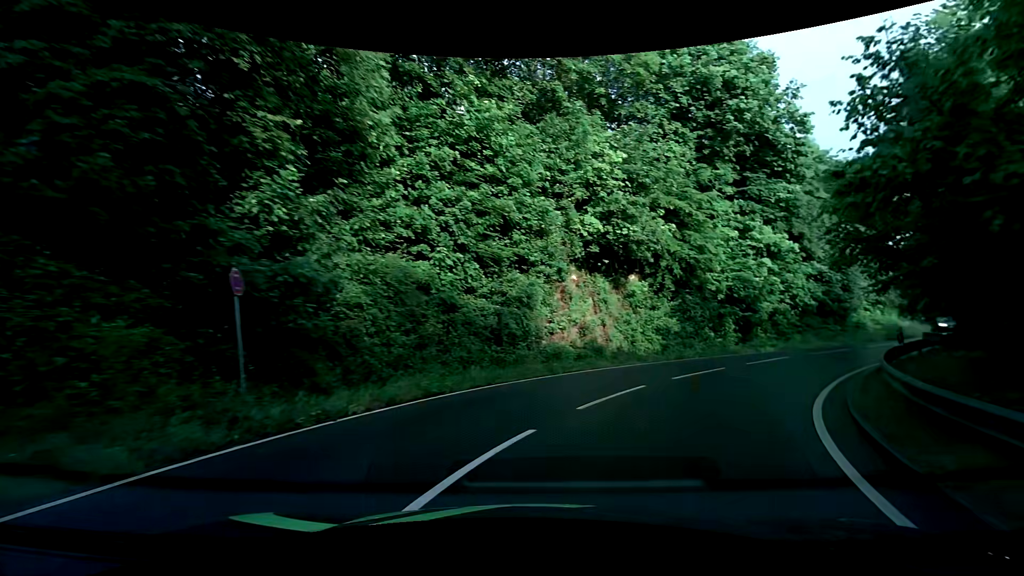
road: tertiary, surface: asphalt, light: Day
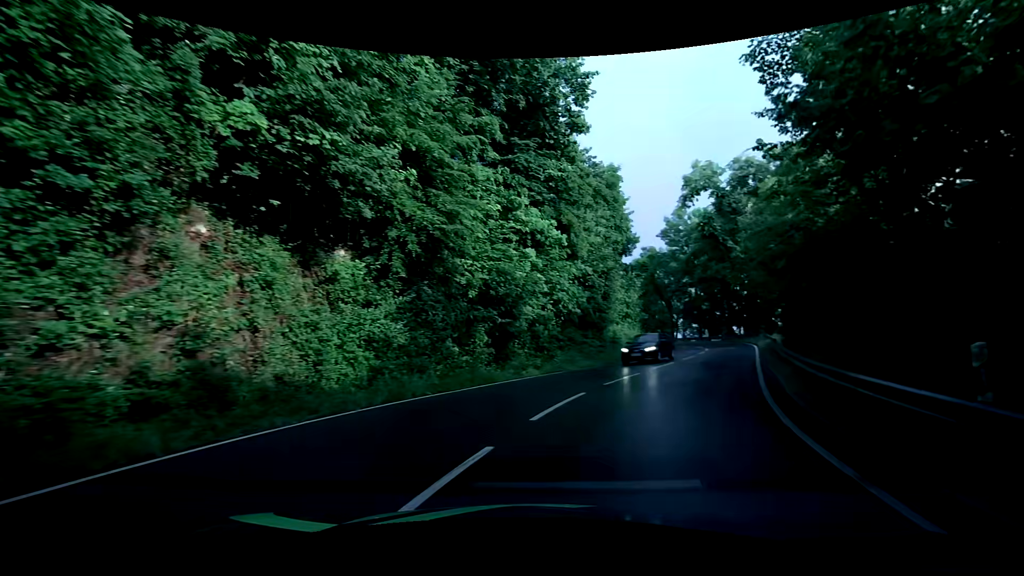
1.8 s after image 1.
(+3.2, +12.0) m; +27°
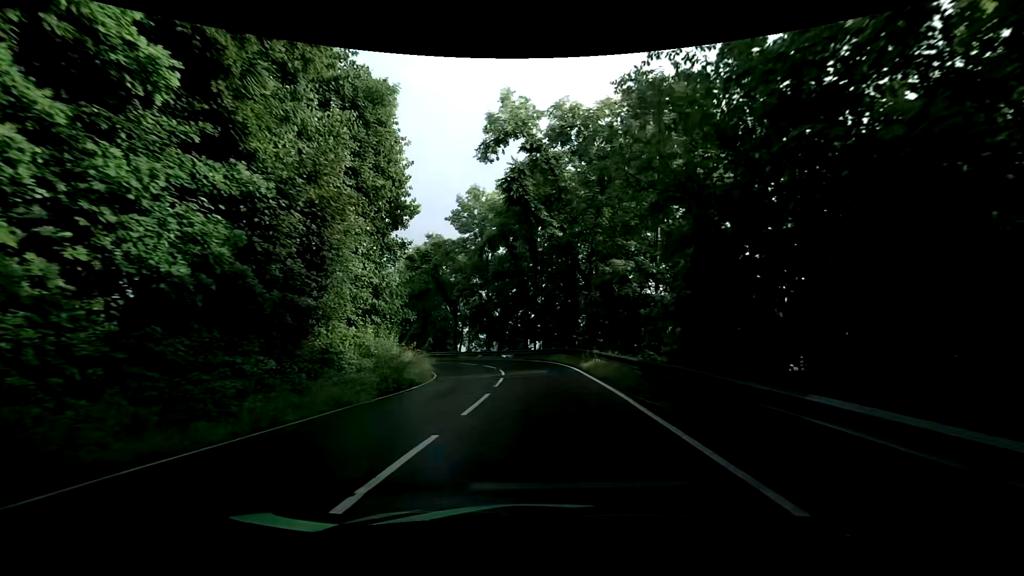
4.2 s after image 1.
(+4.5, +15.9) m; +25°
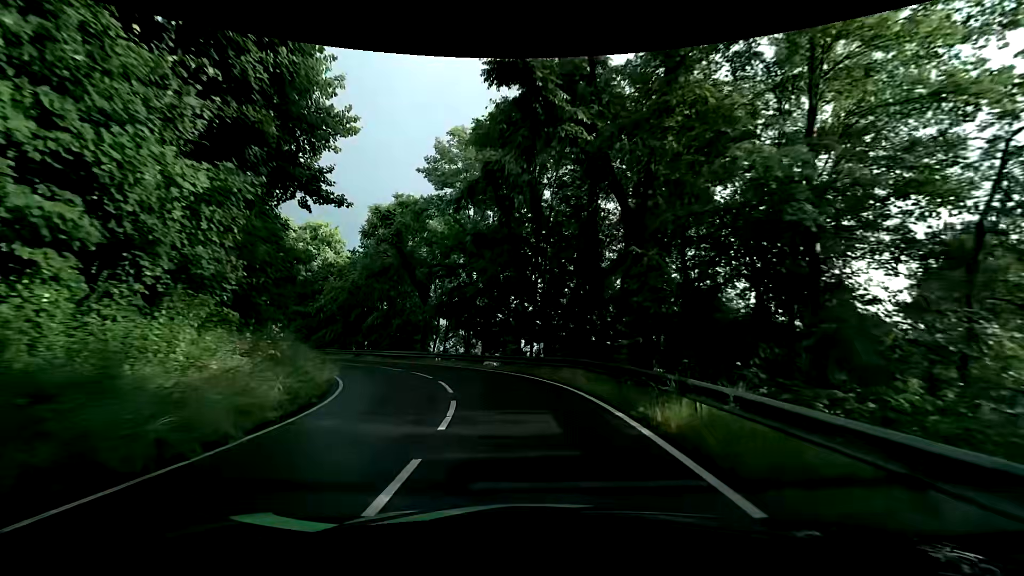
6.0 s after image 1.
(+0.2, +13.3) m; +2°
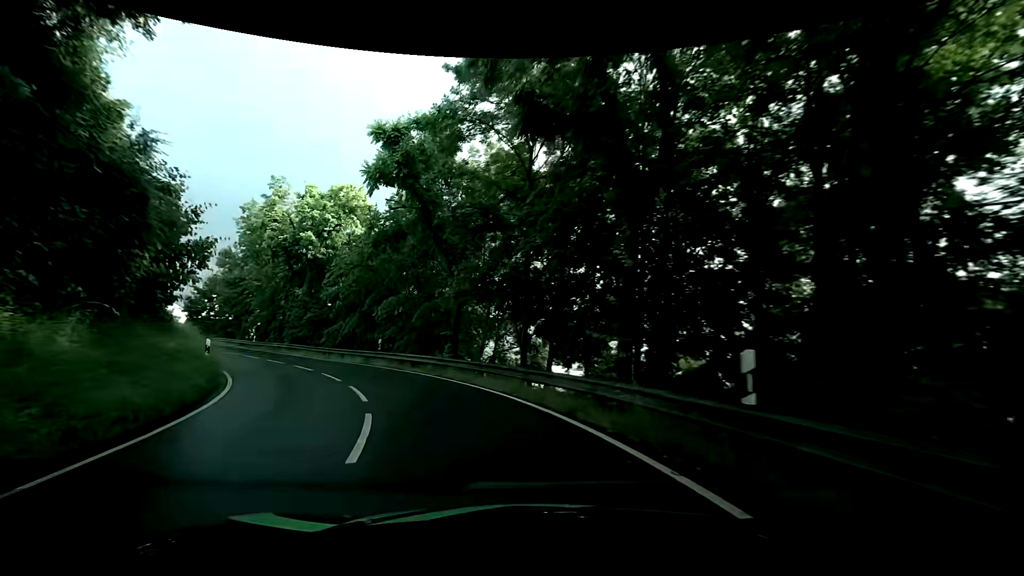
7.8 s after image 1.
(-0.9, +14.2) m; -8°
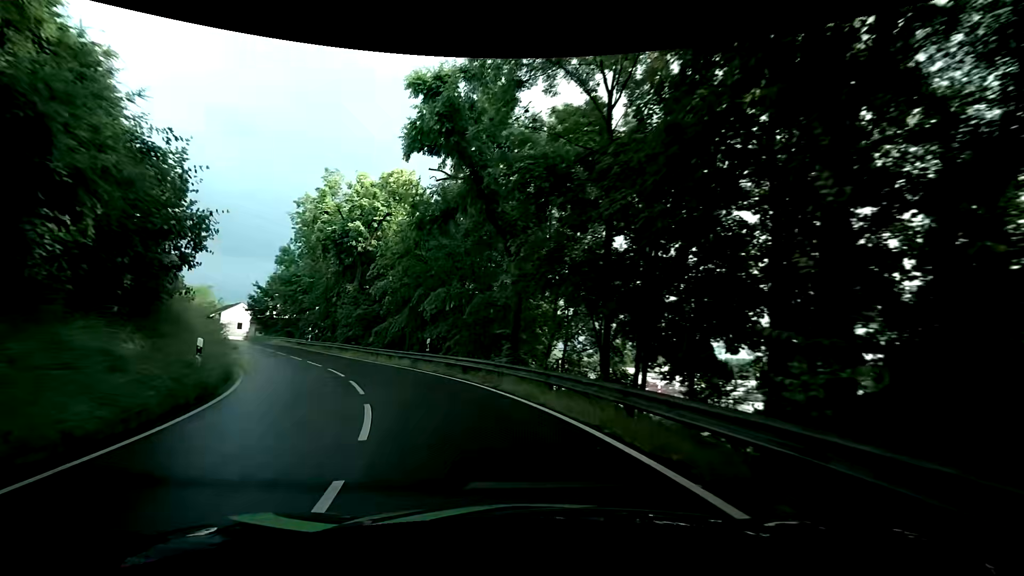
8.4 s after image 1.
(-0.4, +4.8) m; -9°
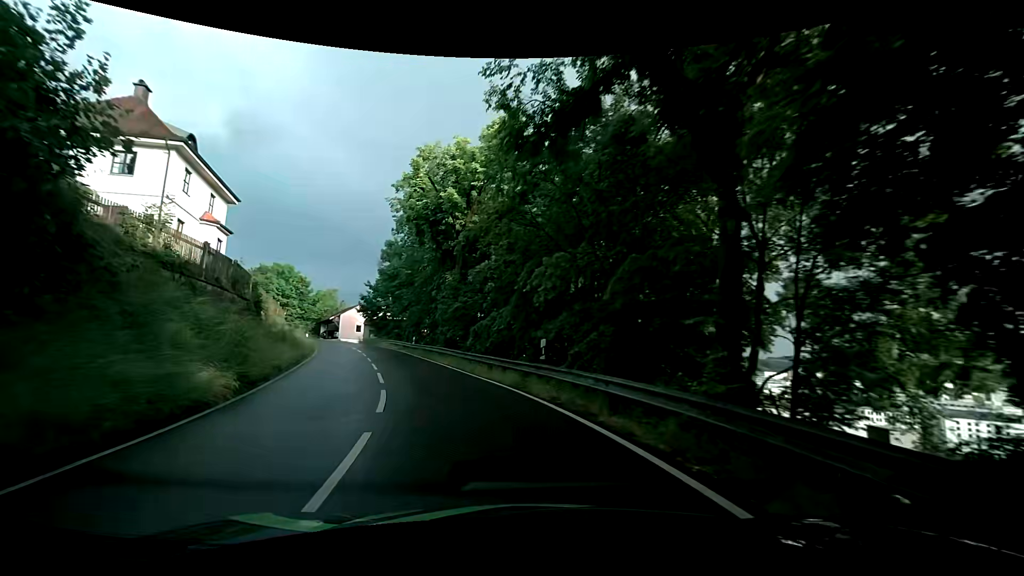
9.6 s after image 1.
(-1.1, +9.6) m; -13°
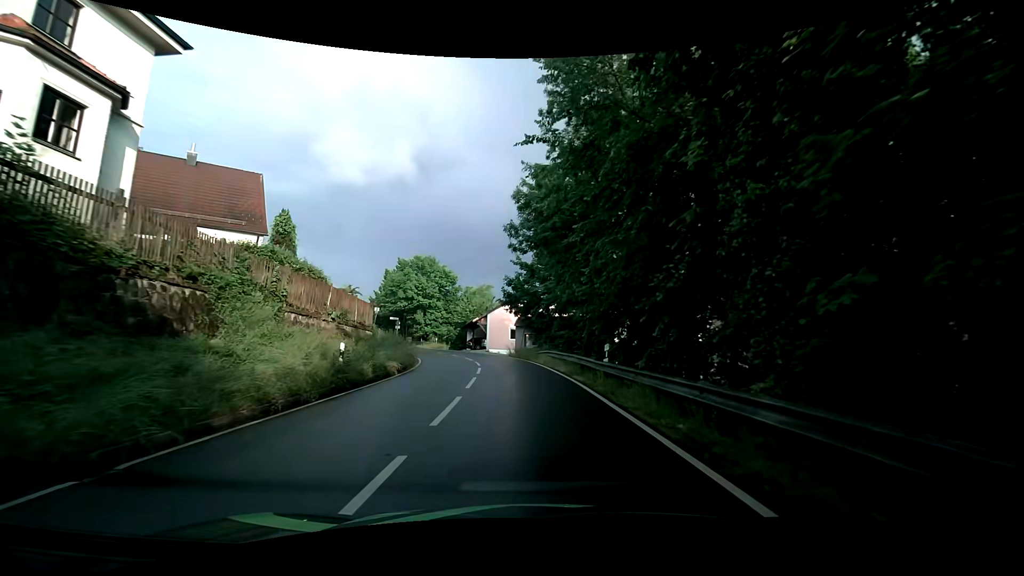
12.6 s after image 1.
(-6.2, +25.0) m; -22°
(0, +10) (0, +20) (-1, +30) (-3, +40) (-7, +49) (-11, +58) (-16, +67) (-21, +76) (-26, +84) (-31, +93) m
